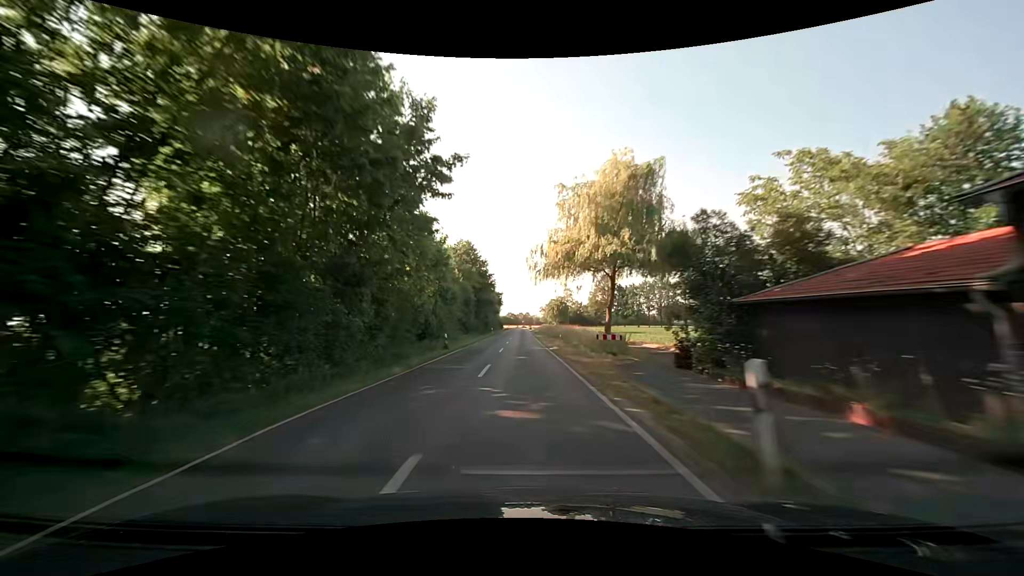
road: secondary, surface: asphalt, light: Day
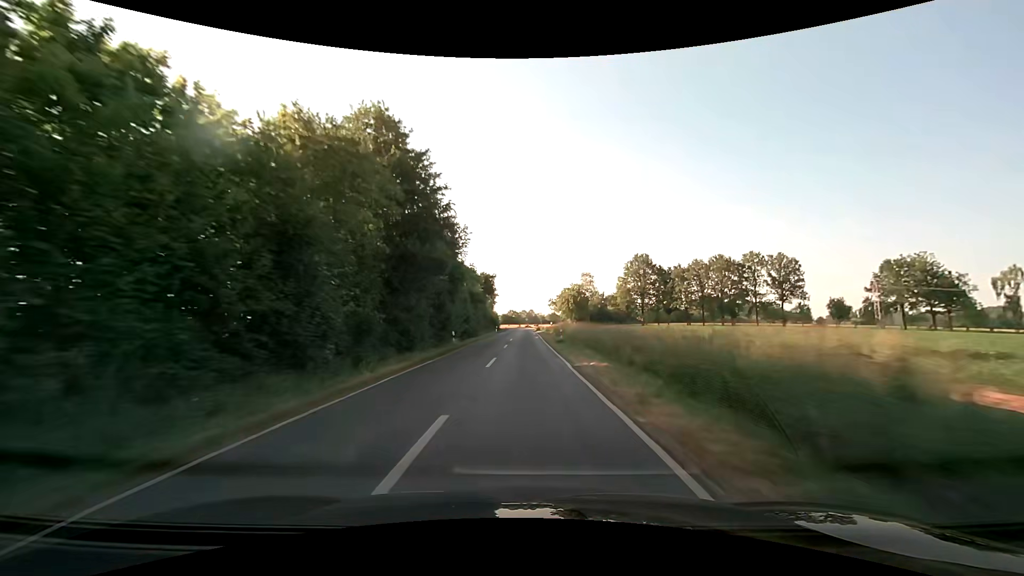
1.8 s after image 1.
(-0.1, +46.2) m; 0°
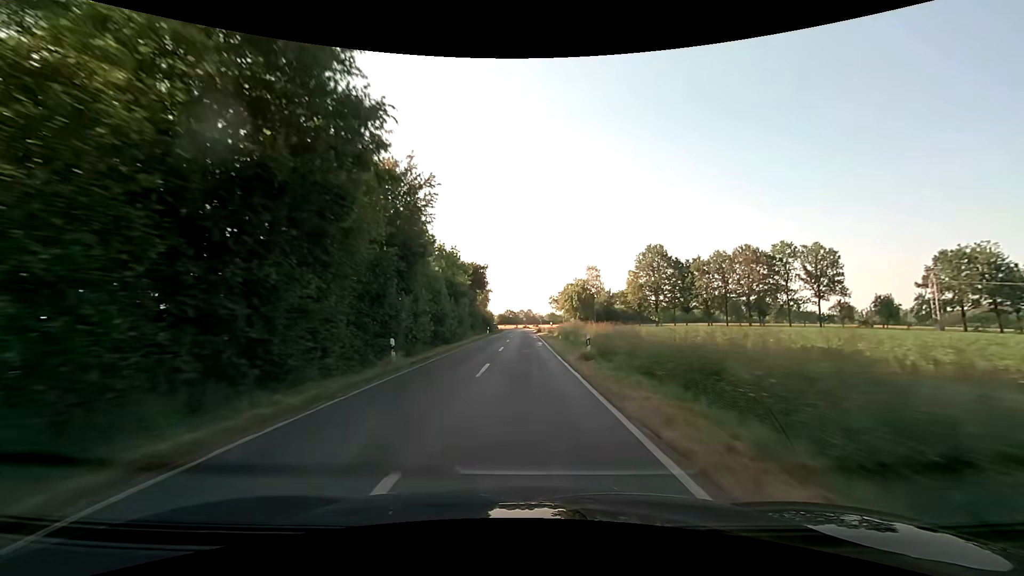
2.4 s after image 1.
(0.0, +14.8) m; 0°
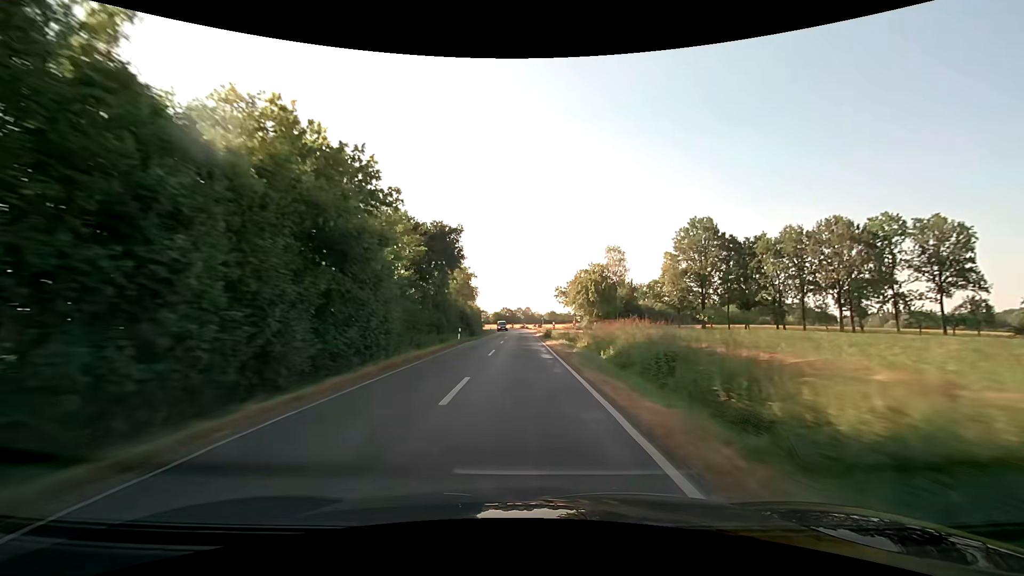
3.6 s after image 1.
(0.0, +28.5) m; 0°
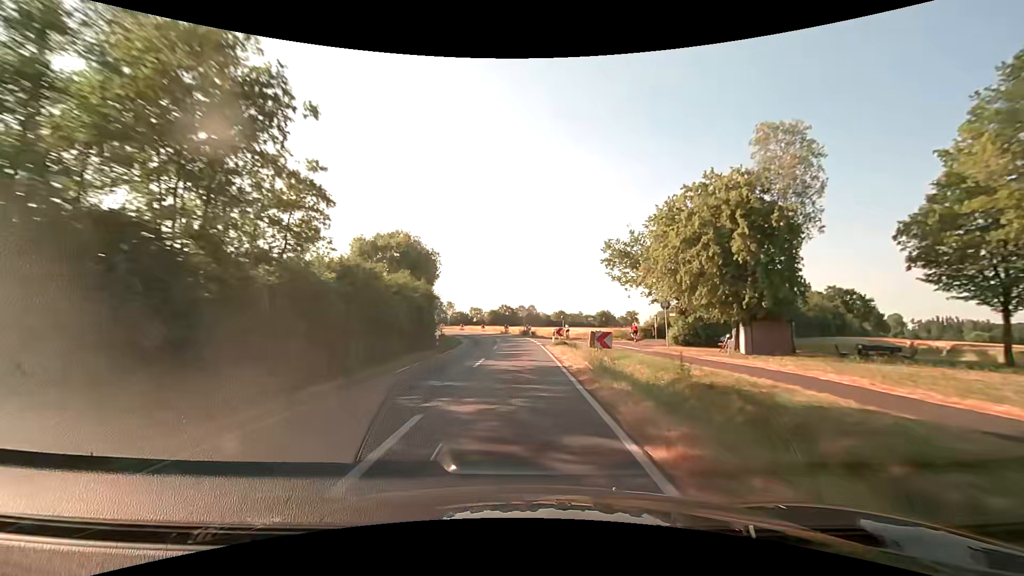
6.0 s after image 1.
(0.0, +52.7) m; 0°
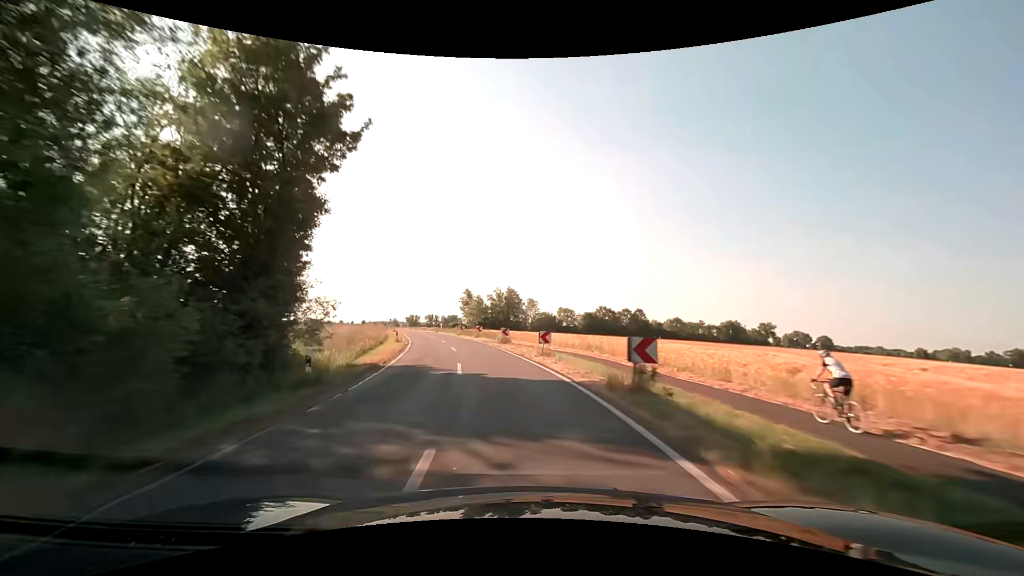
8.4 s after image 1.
(-1.9, +50.5) m; -10°
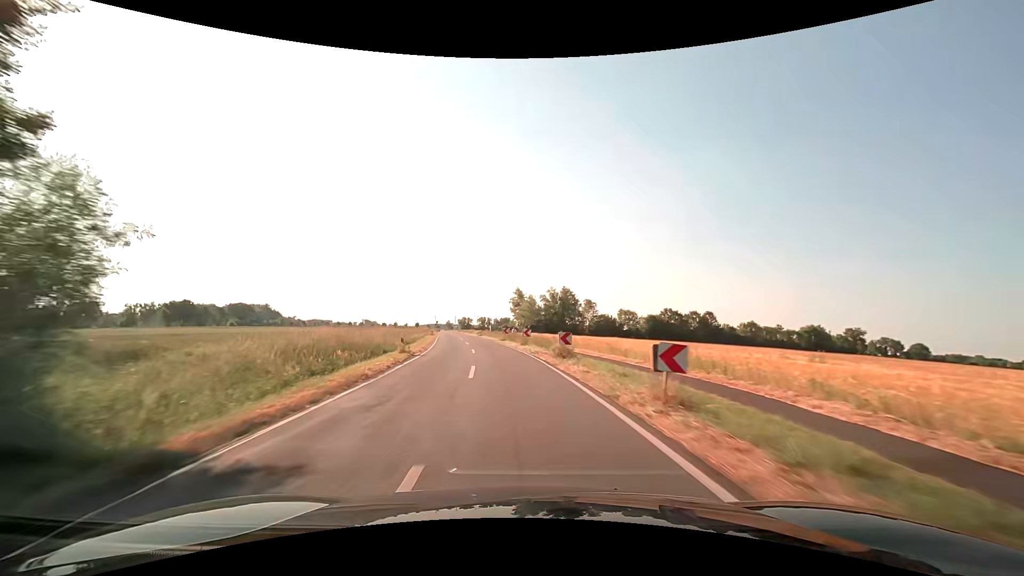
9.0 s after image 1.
(-0.7, +13.1) m; -6°
(0, +10) (-1, +20) (-2, +30) (-4, +40) (-5, +50) (-7, +60) (-9, +69) (-10, +79) (-12, +89) (-14, +99) m
